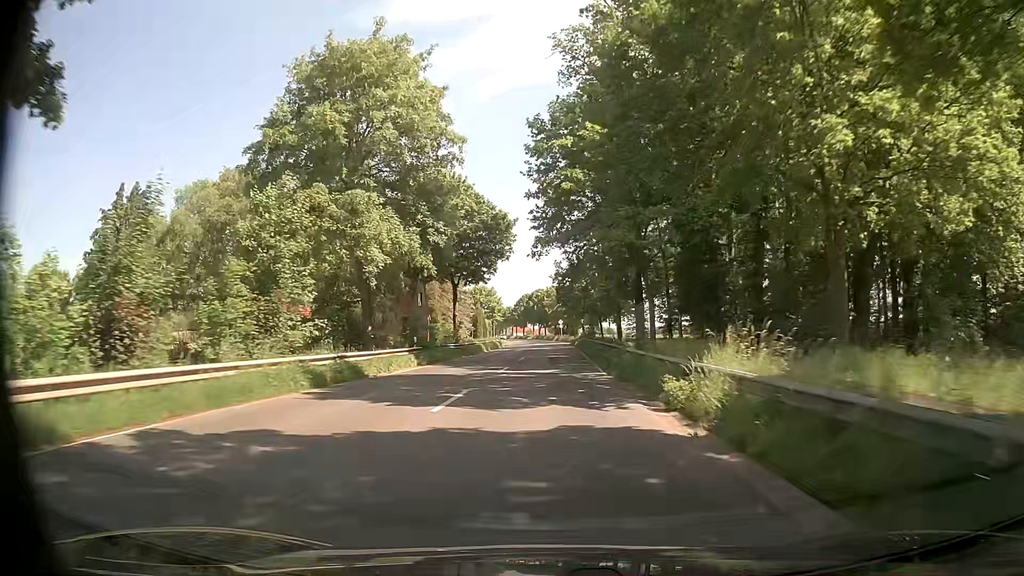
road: secondary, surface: asphalt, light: Day
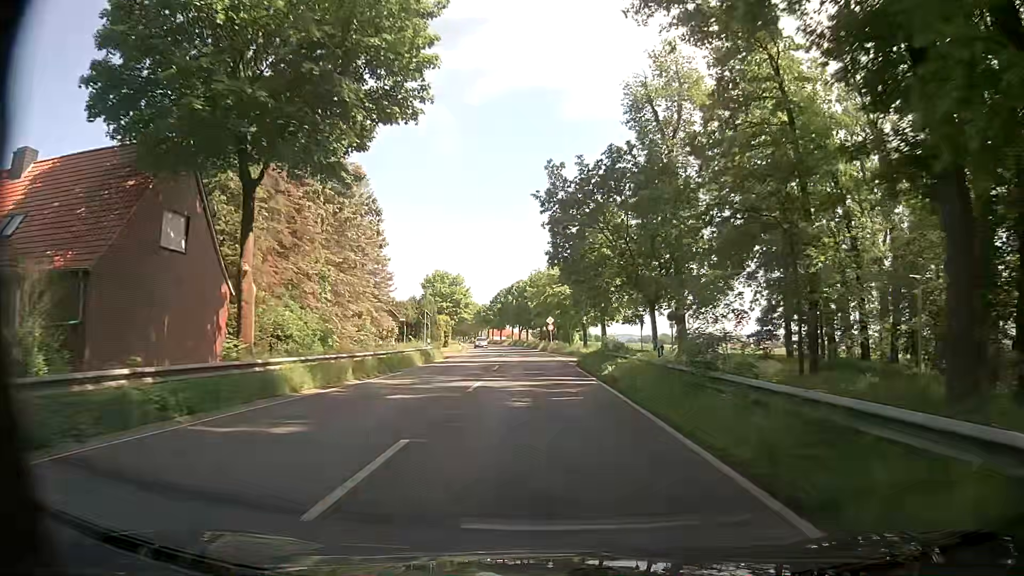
(+0.1, +42.9) m; +1°
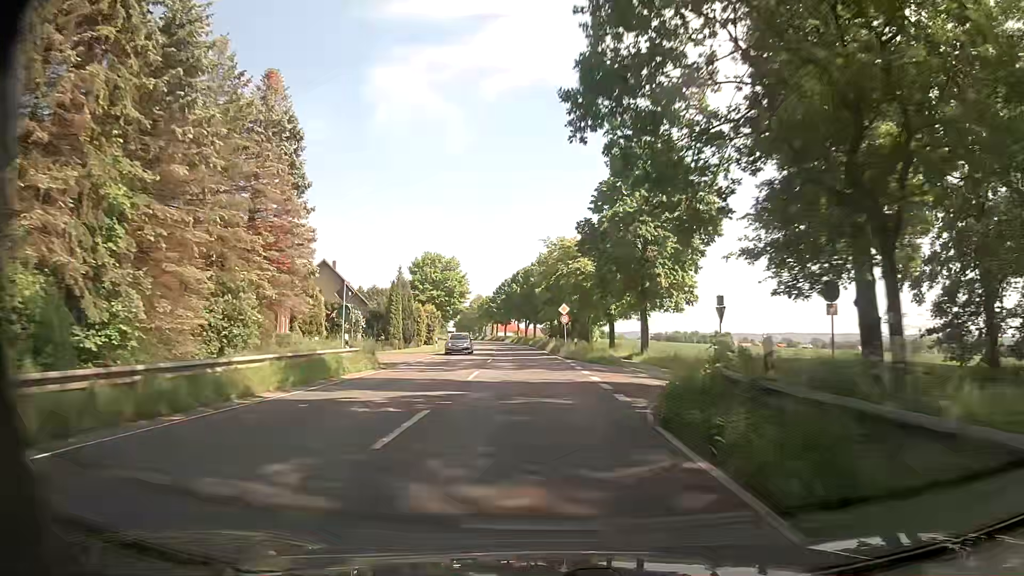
(0.0, +21.1) m; -1°
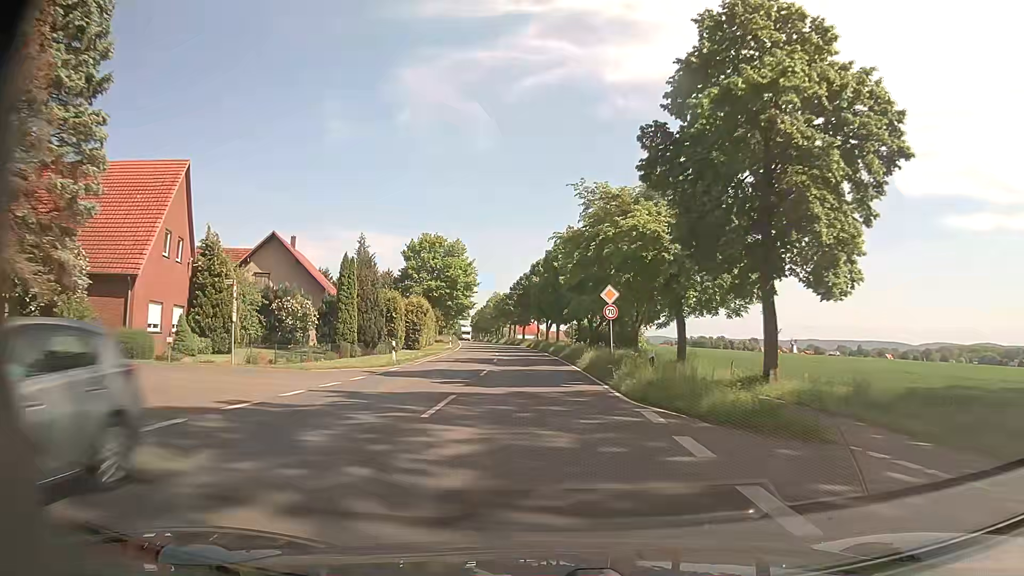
(-0.3, +20.9) m; -2°
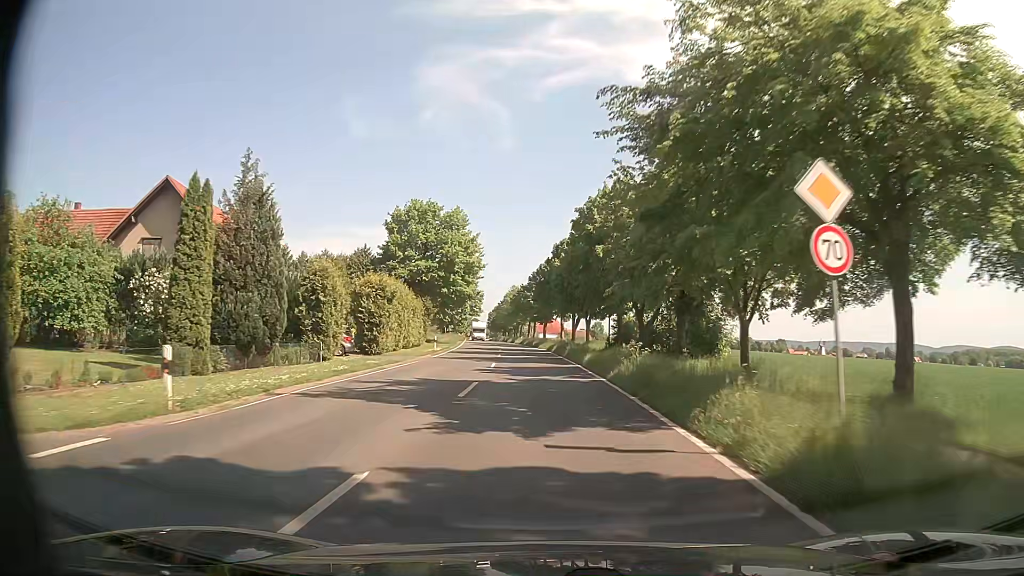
(-0.4, +20.9) m; -2°
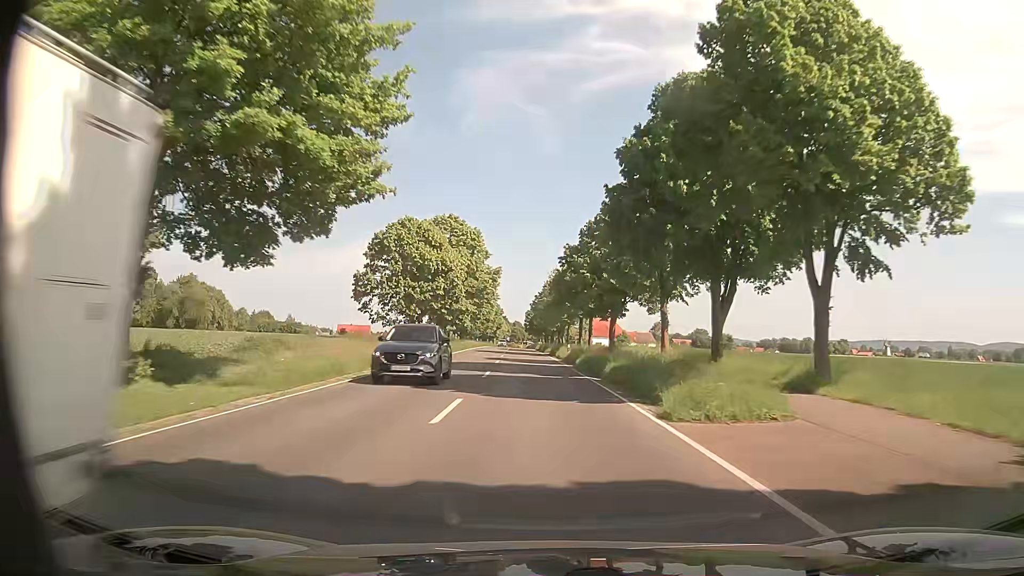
(-1.7, +52.6) m; -4°
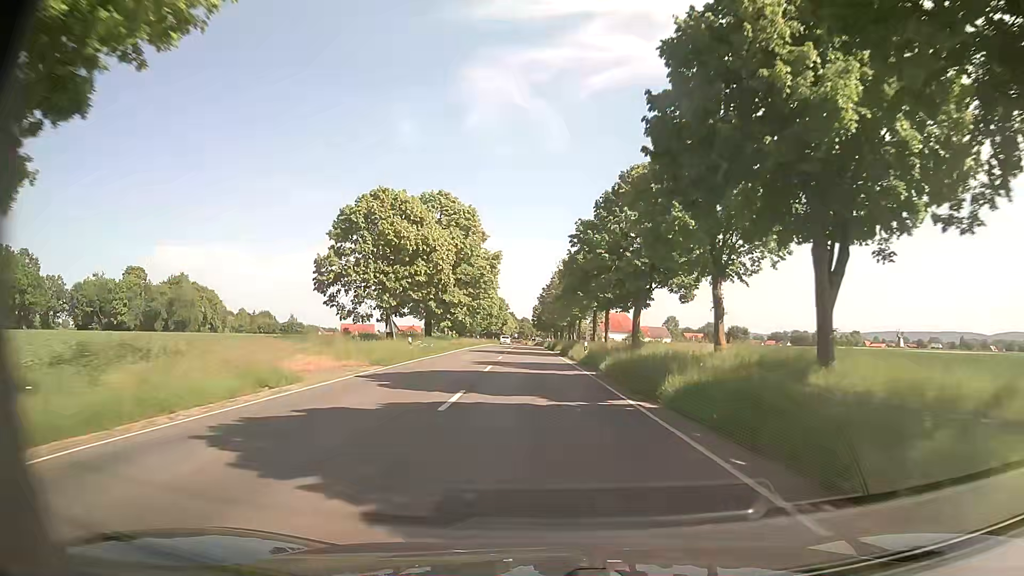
(-0.1, +10.7) m; 0°
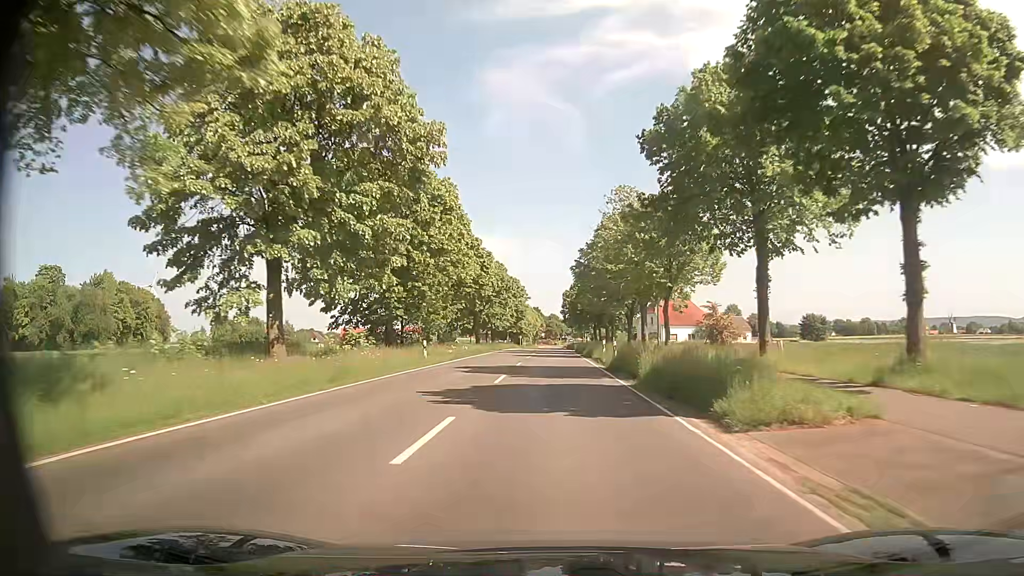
(-1.8, +53.1) m; -2°
(0, +10) (0, +20) (0, +30) (0, +40) (0, +50) (0, +60) (0, +70) (0, +80) (0, +90) (0, +100) m
